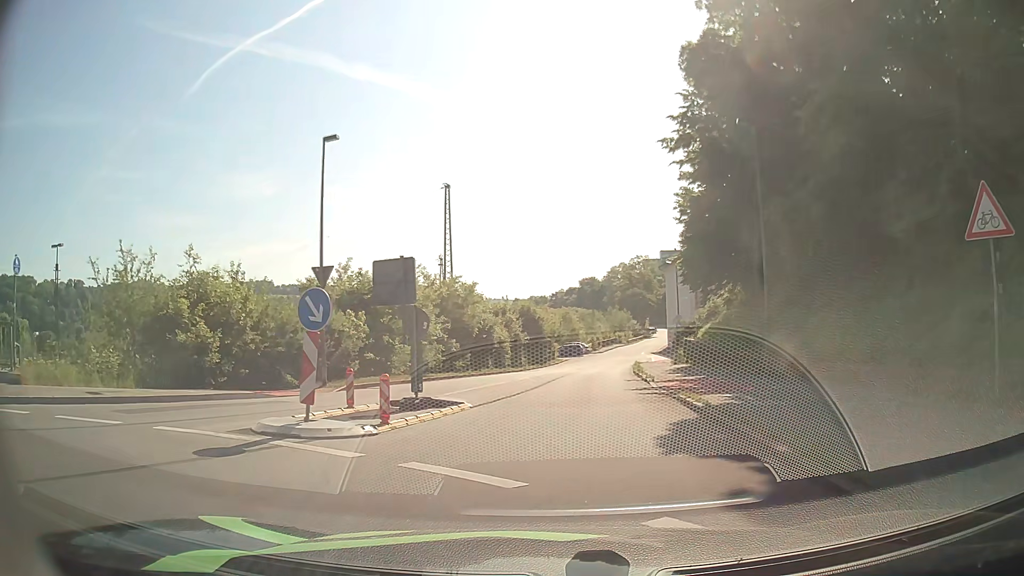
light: Day
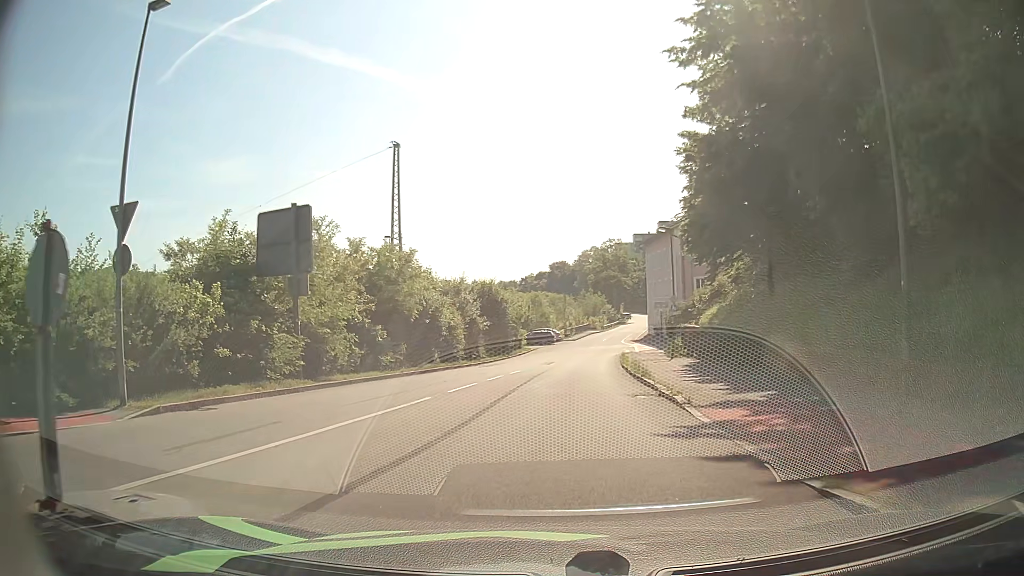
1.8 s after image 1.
(+0.1, +9.8) m; +2°
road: residential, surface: asphalt
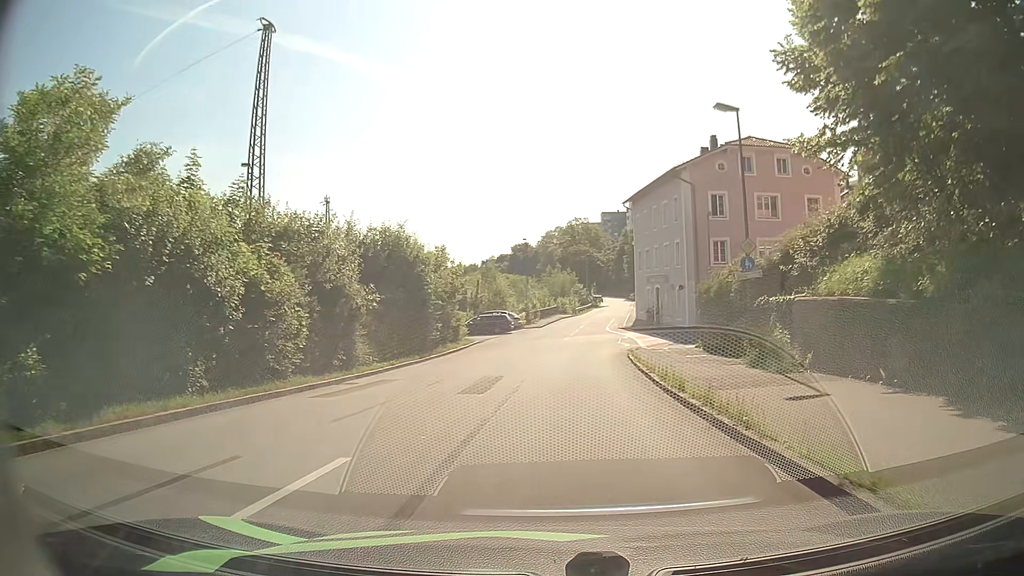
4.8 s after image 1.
(+0.4, +21.4) m; +4°
(0, +10) (0, +20) (+1, +30) (+2, +40) (+3, +50) (+4, +60) (+5, +70) (+6, +80) (+8, +90) (+9, +100) m
